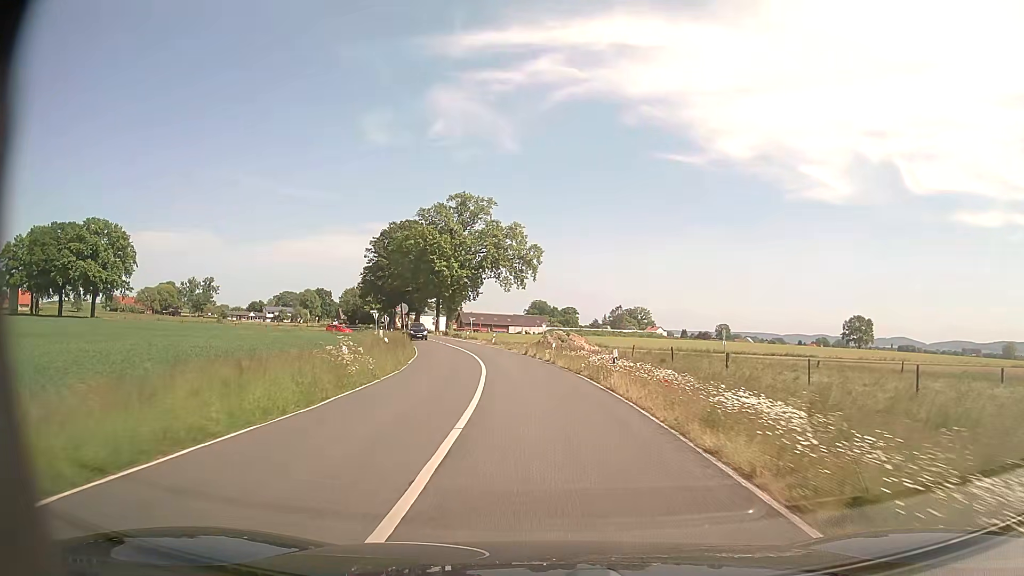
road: secondary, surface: asphalt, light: Day
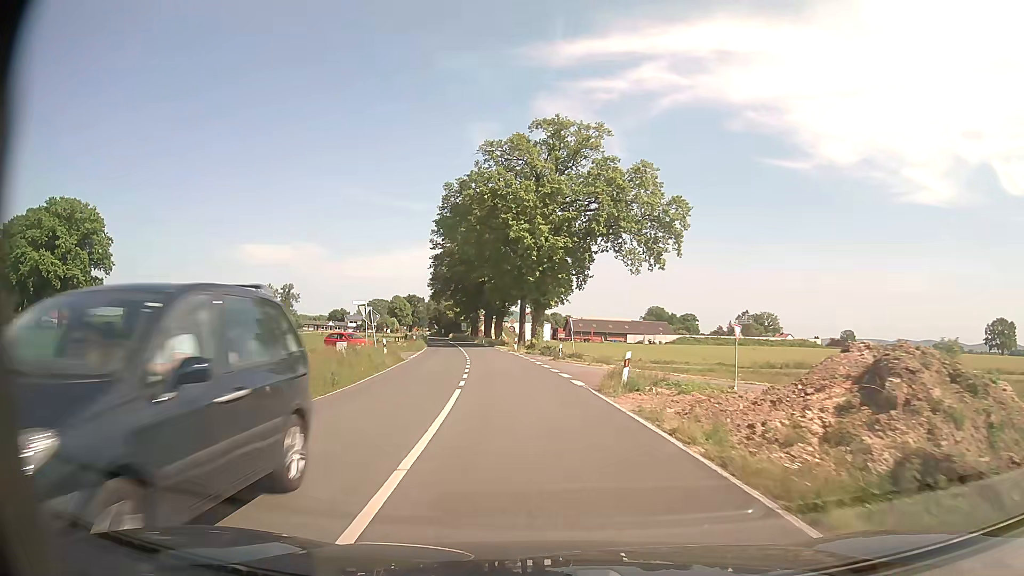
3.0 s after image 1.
(-3.4, +41.1) m; -10°
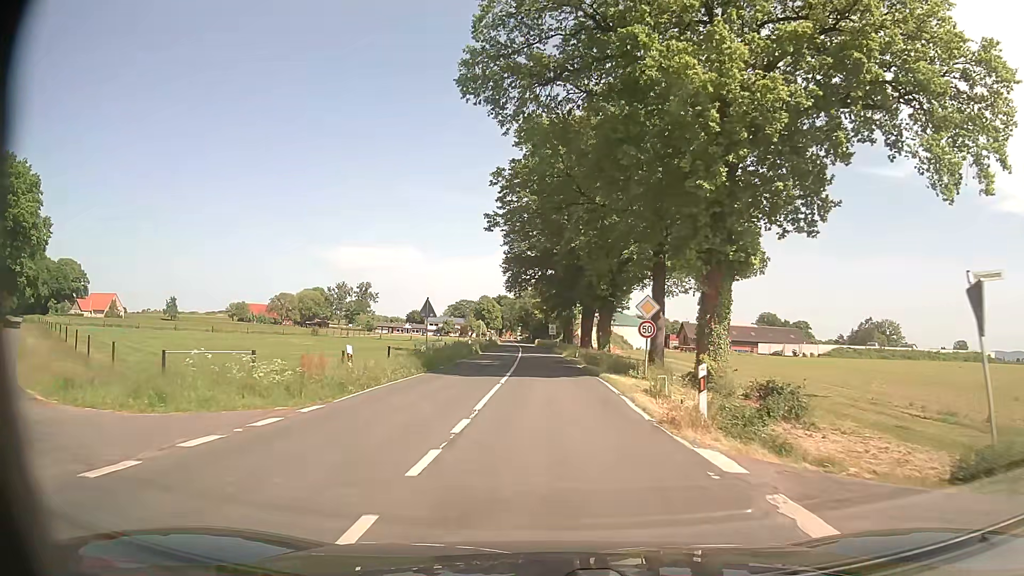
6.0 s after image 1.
(-2.9, +37.5) m; -8°
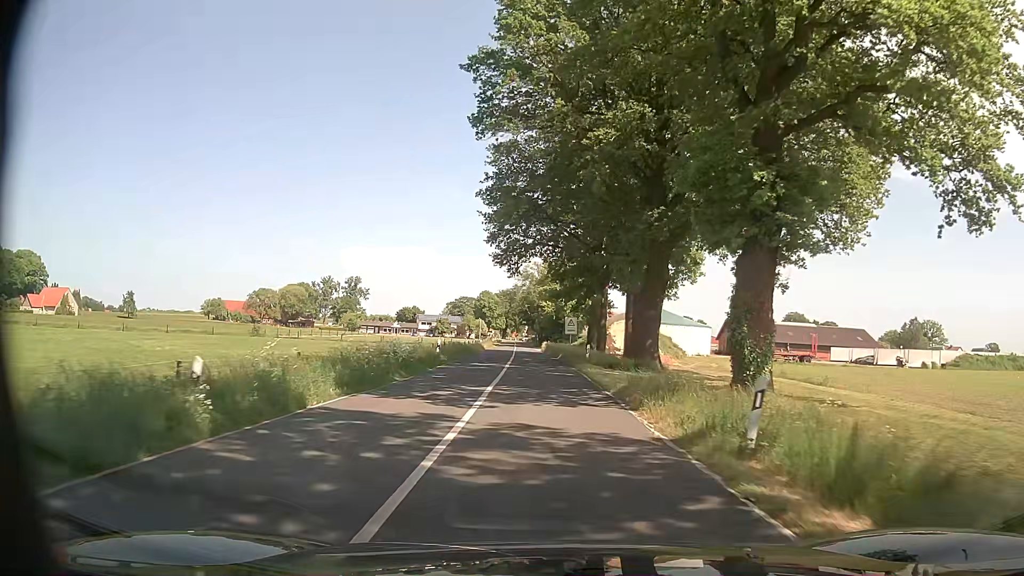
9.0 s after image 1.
(-0.5, +37.3) m; 0°
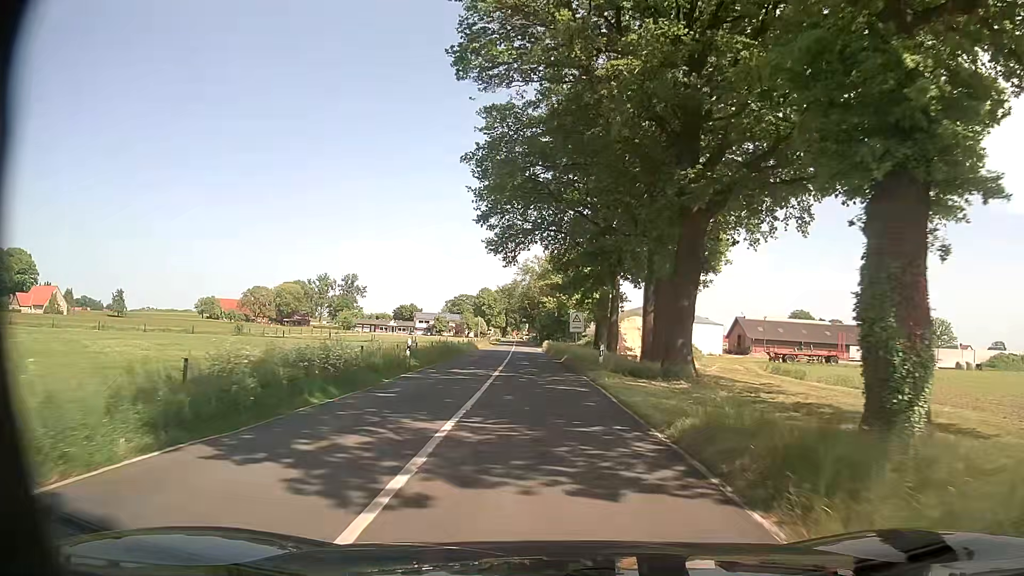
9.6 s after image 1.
(-0.1, +7.6) m; 0°
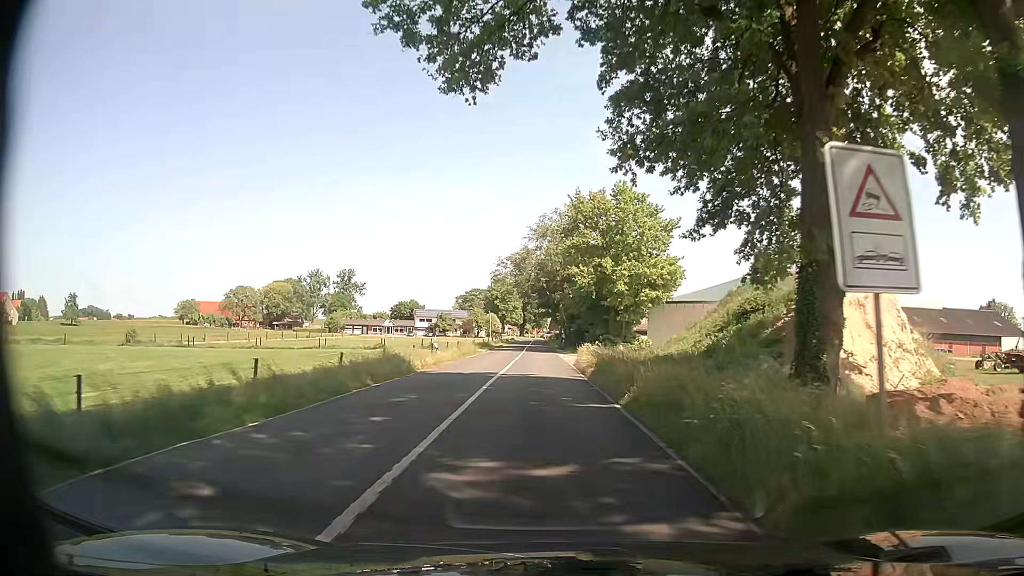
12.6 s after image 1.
(-1.1, +38.0) m; -2°
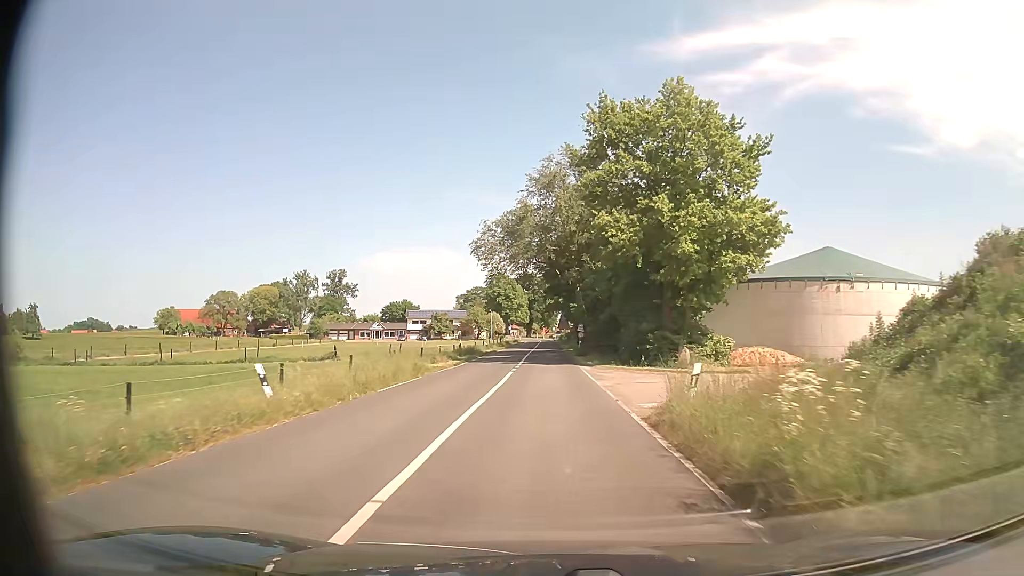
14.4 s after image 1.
(-0.1, +22.9) m; -1°
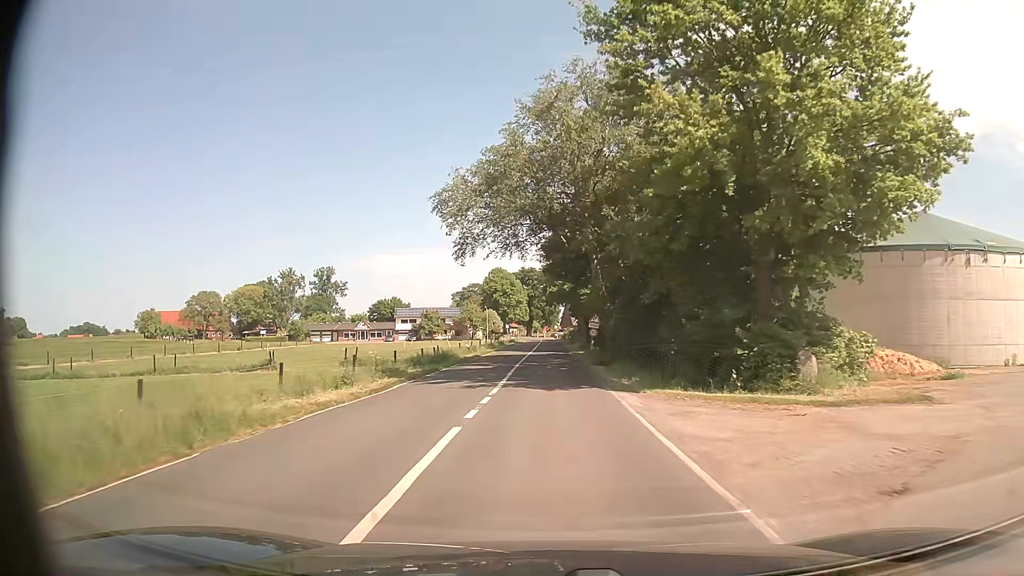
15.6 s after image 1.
(-0.1, +15.3) m; 0°
(0, +10) (0, +20) (0, +30) (0, +40) (0, +50) (0, +60) (0, +70) (0, +80) (0, +90) (0, +100) m
